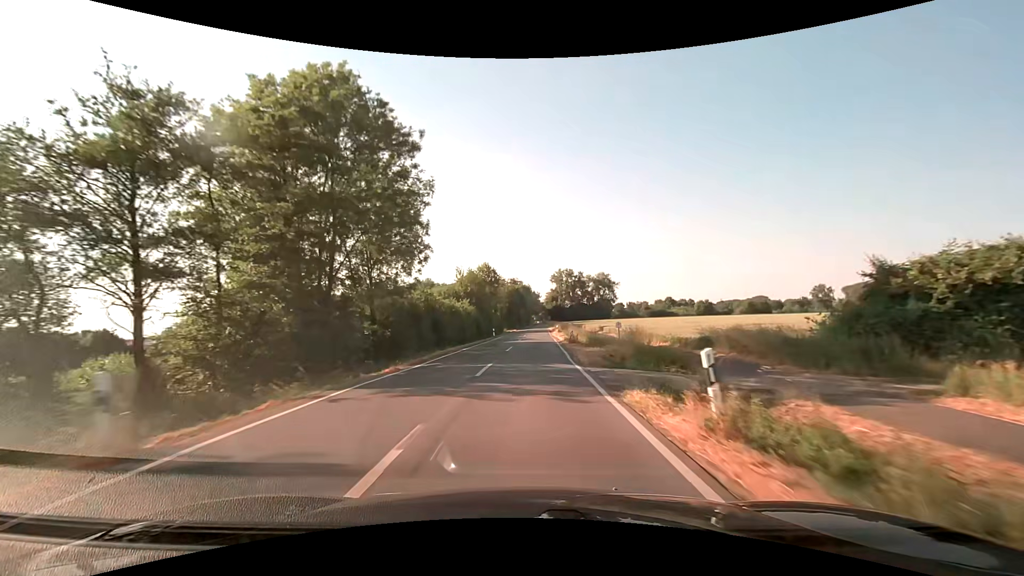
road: secondary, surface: asphalt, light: Day
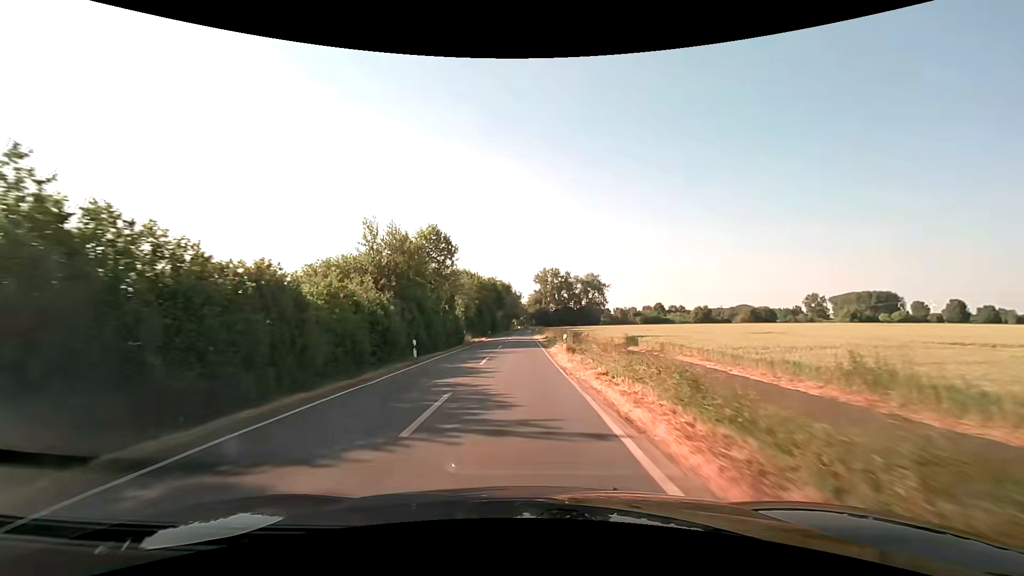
(+0.9, +32.5) m; +2°
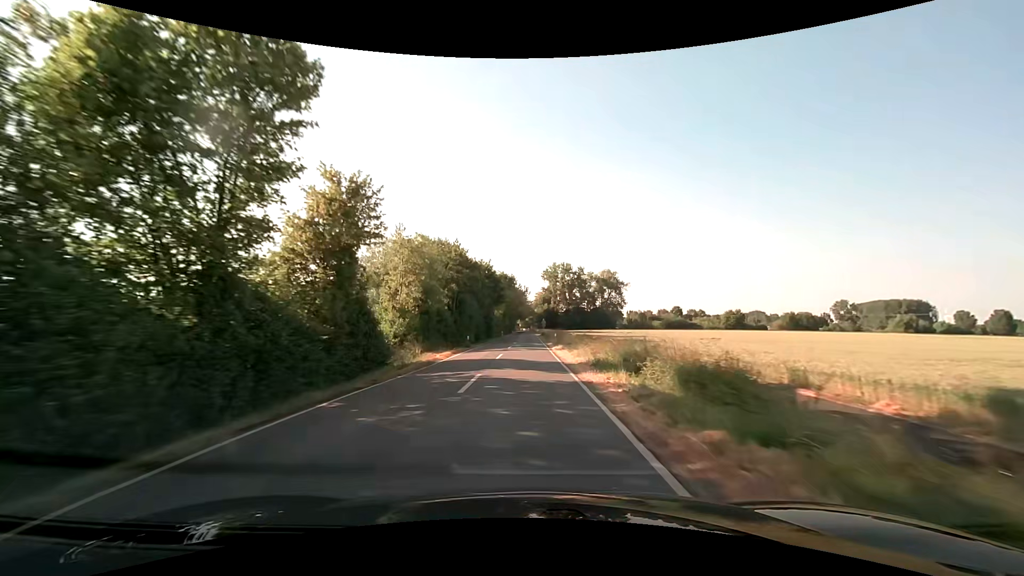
(-0.1, +33.7) m; 0°
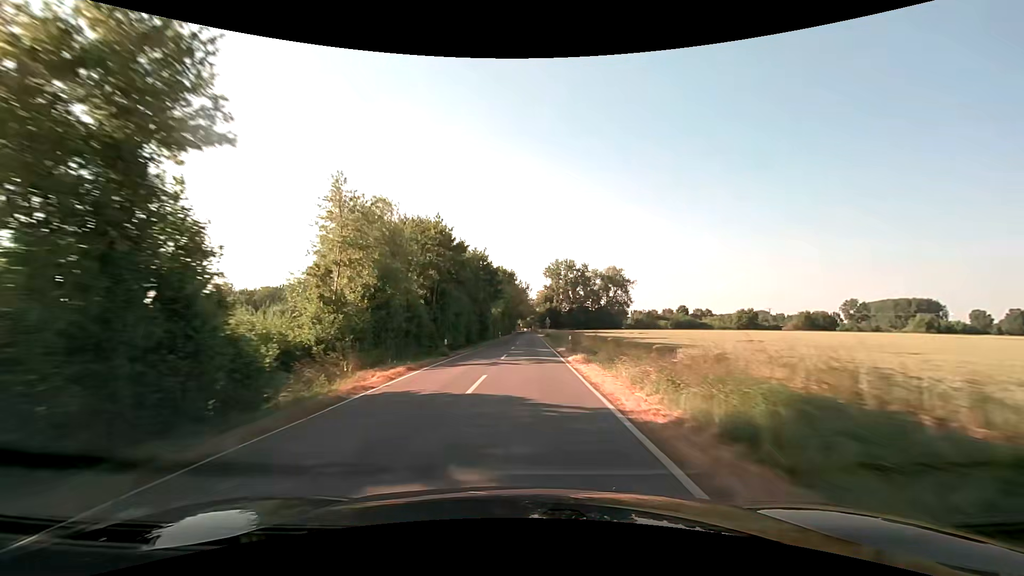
(0.0, +12.1) m; 0°
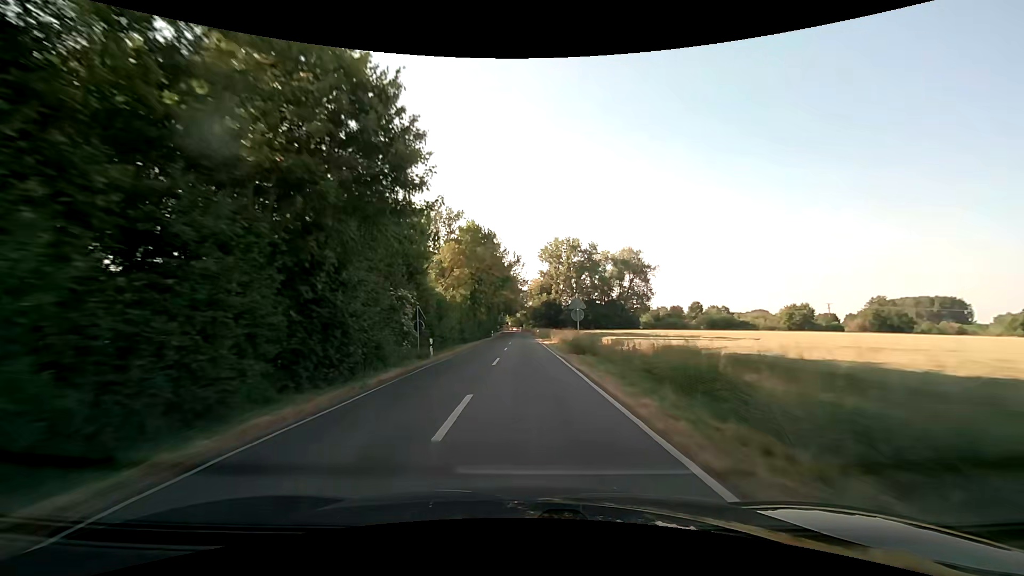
(+0.4, +53.3) m; +1°
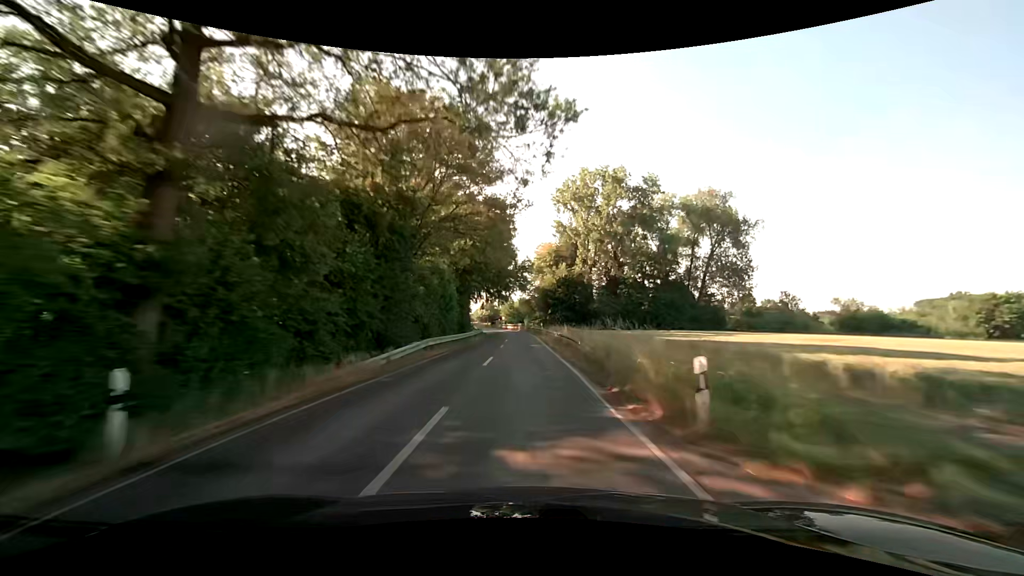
(0.0, +74.8) m; 0°
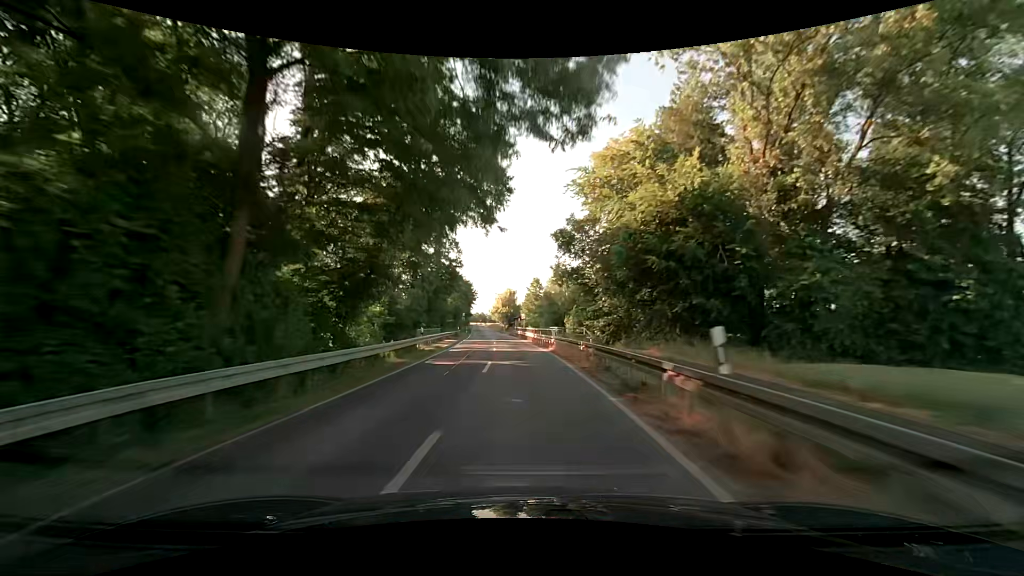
(-0.9, +62.3) m; -3°
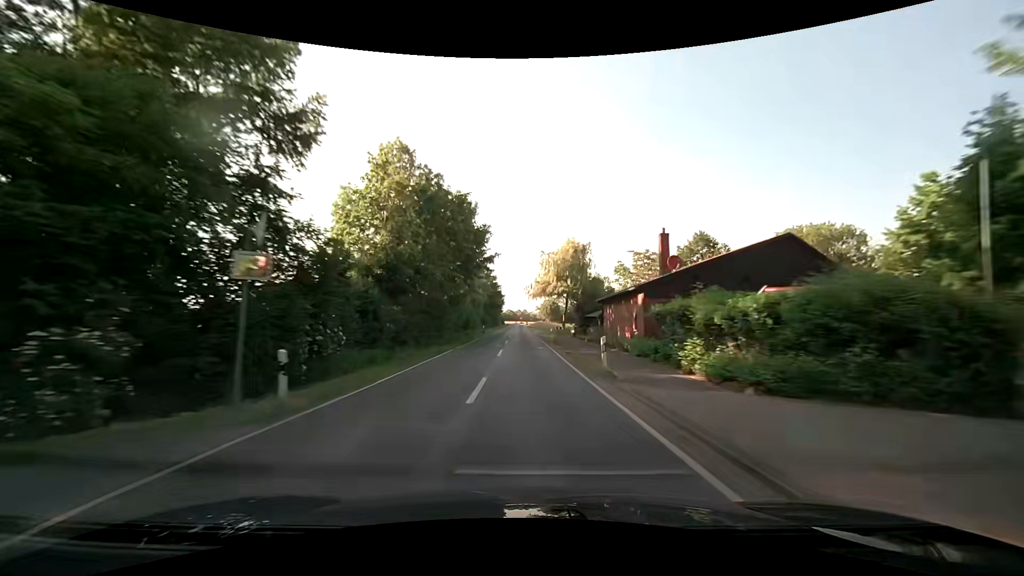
(-5.0, +78.5) m; -6°
(0, +10) (0, +20) (0, +30) (0, +40) (0, +50) (0, +60) (0, +70) (0, +80) (0, +90) (0, +100) m
